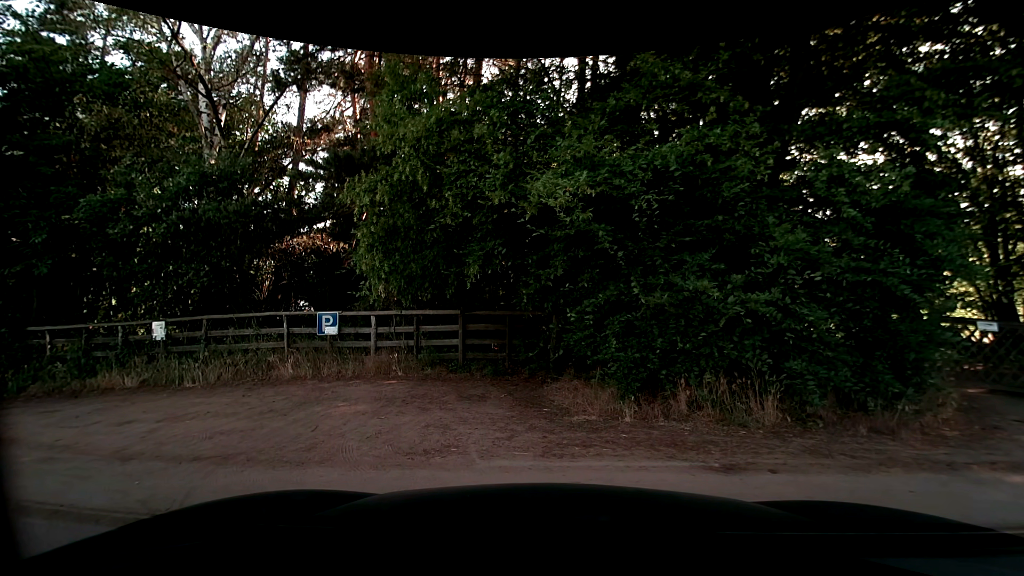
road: secondary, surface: asphalt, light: Day
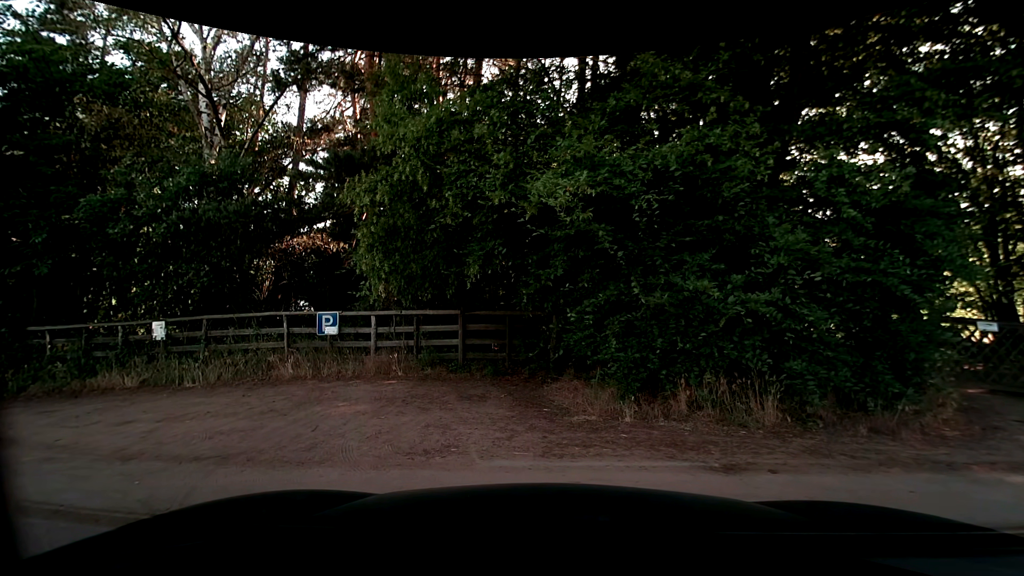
(0.0, 0.0) m; 0°
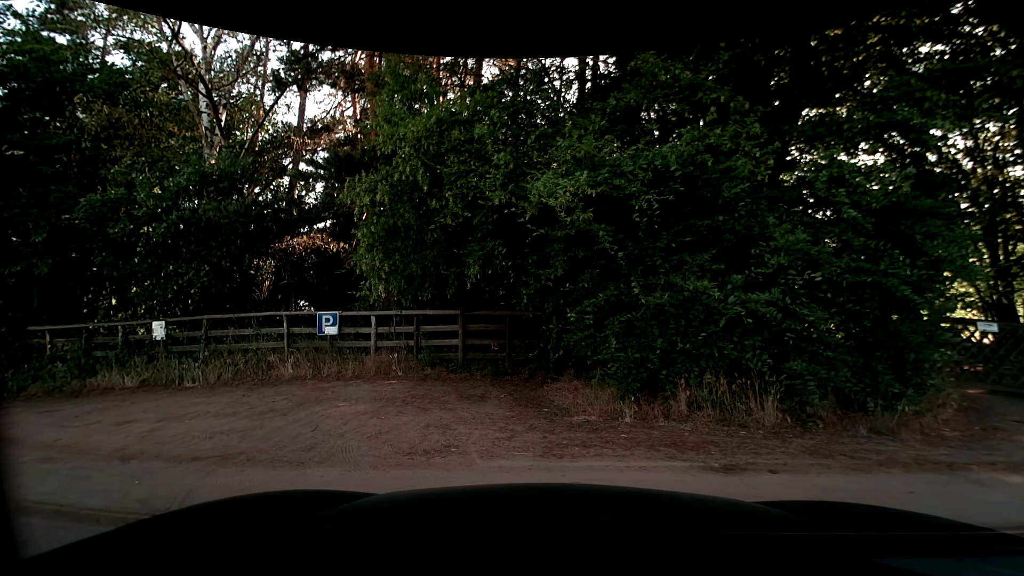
(0.0, 0.0) m; 0°
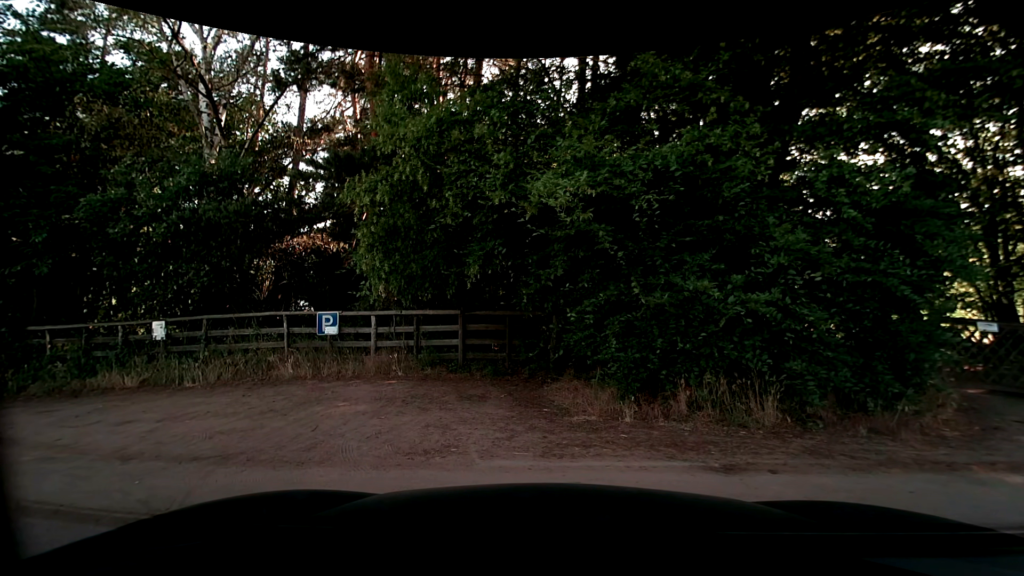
(0.0, 0.0) m; 0°
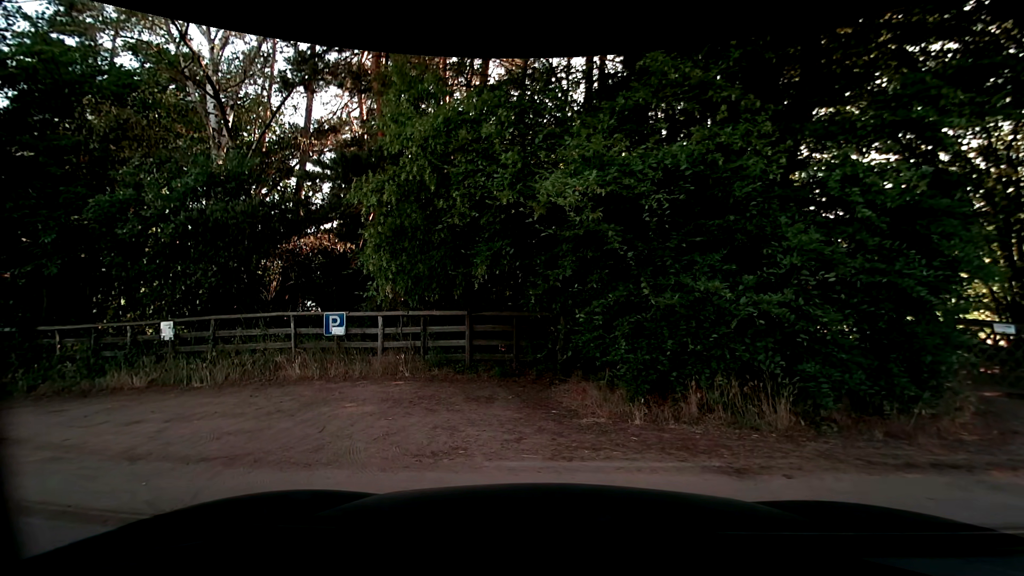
(0.0, 0.0) m; 0°
